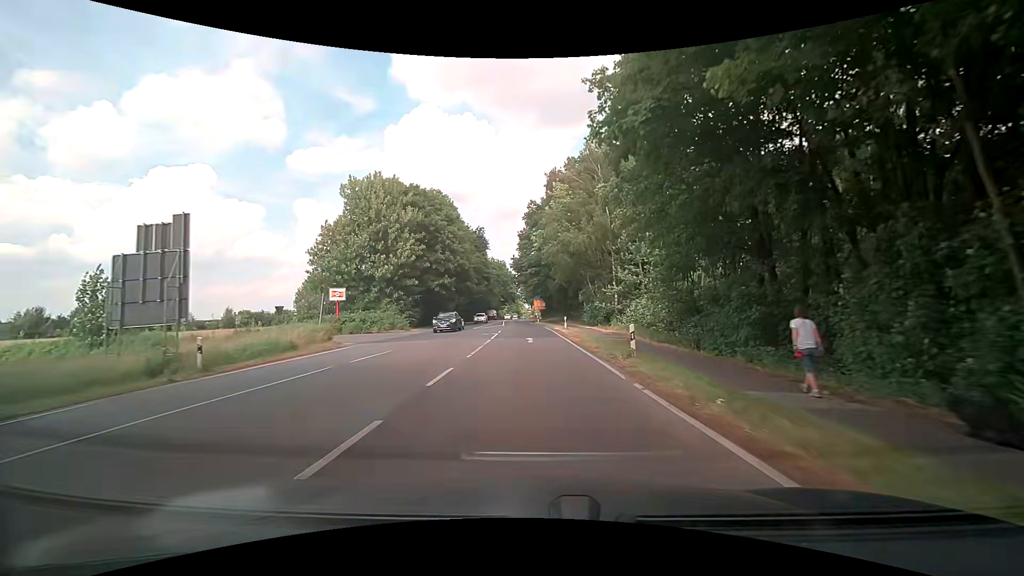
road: secondary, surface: asphalt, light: Day
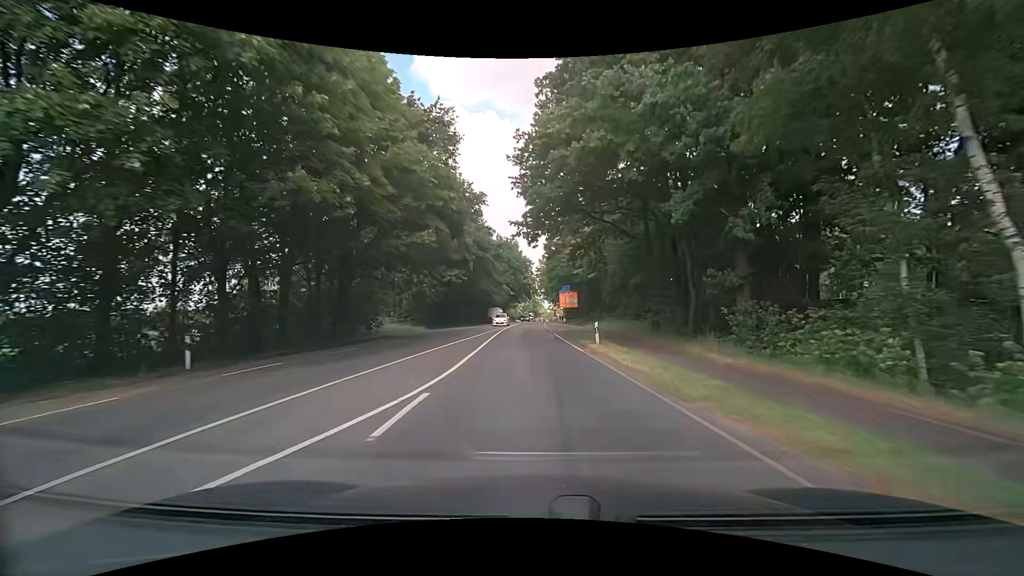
(-1.9, +48.0) m; -3°
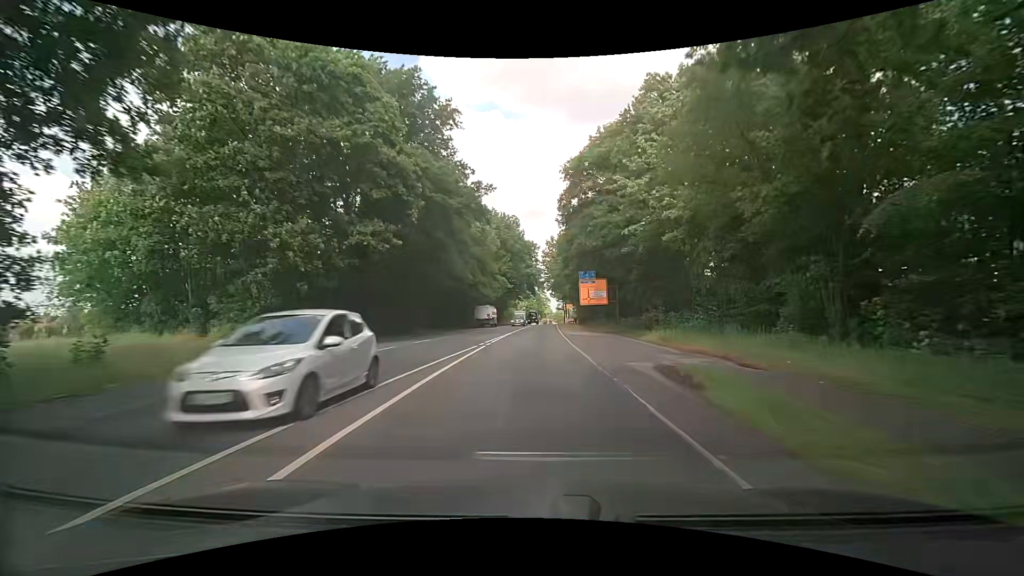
(-0.1, +29.1) m; 0°
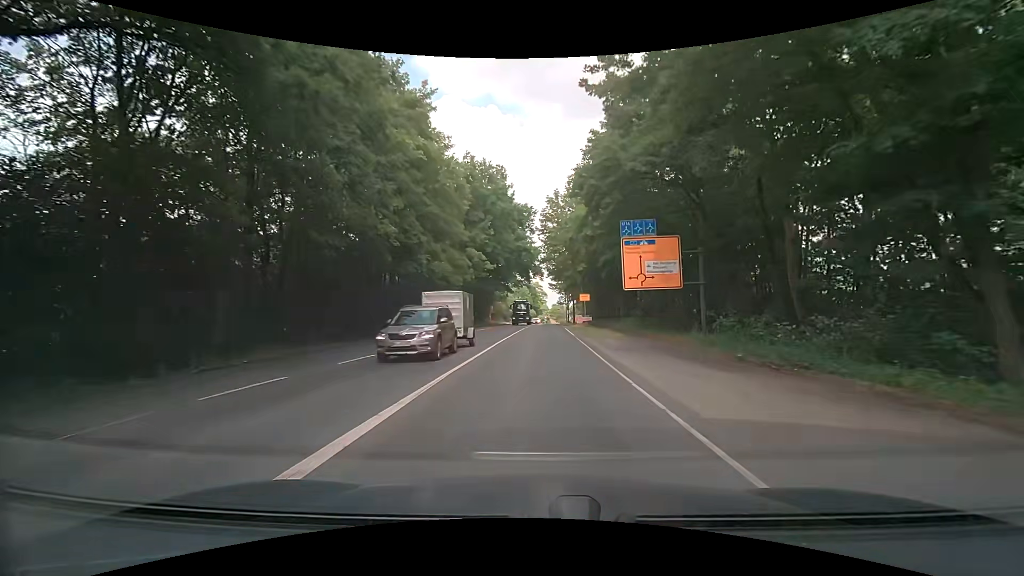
(+0.2, +29.0) m; +1°
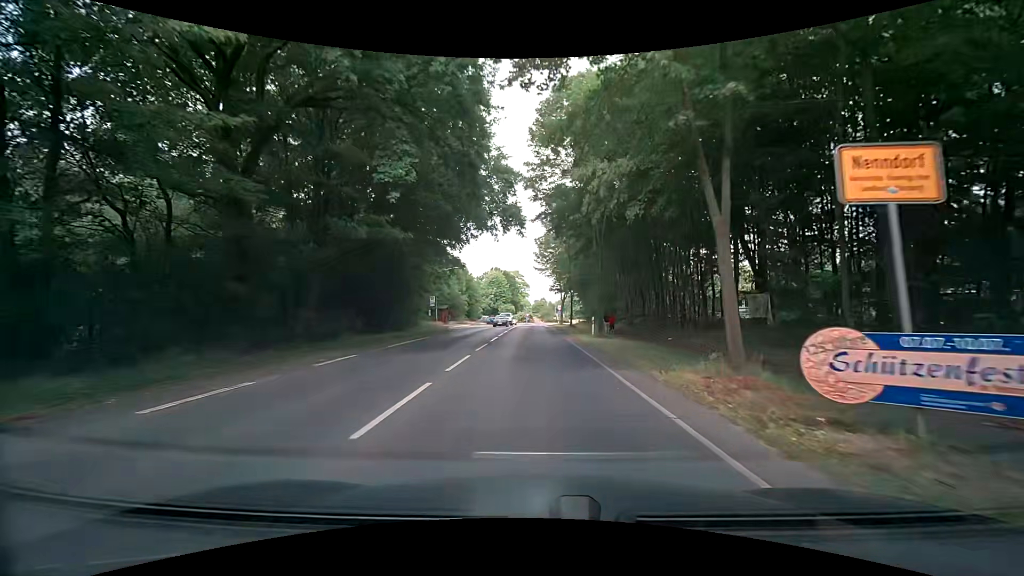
(+0.9, +42.7) m; +2°
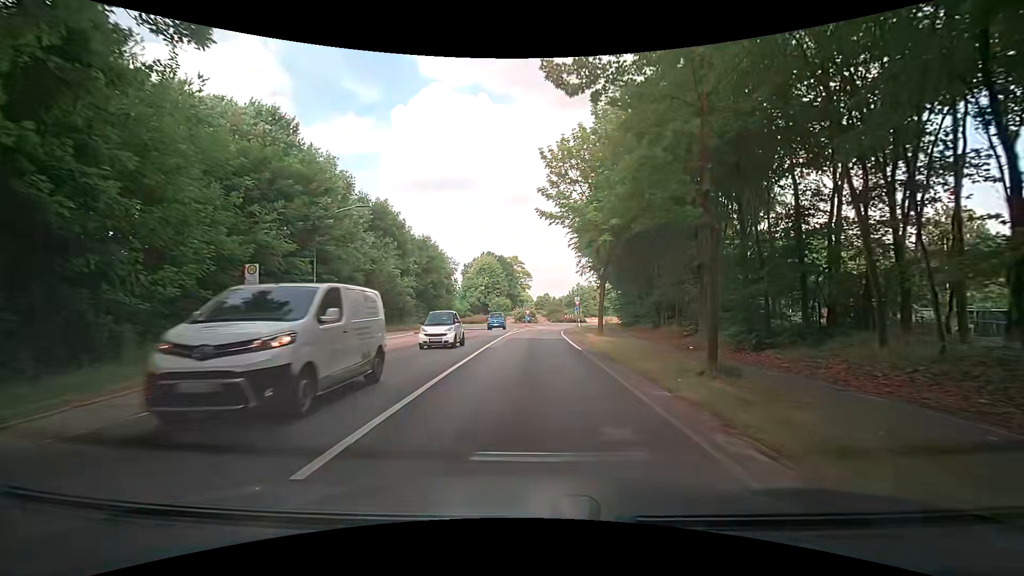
(-0.1, +36.8) m; -1°
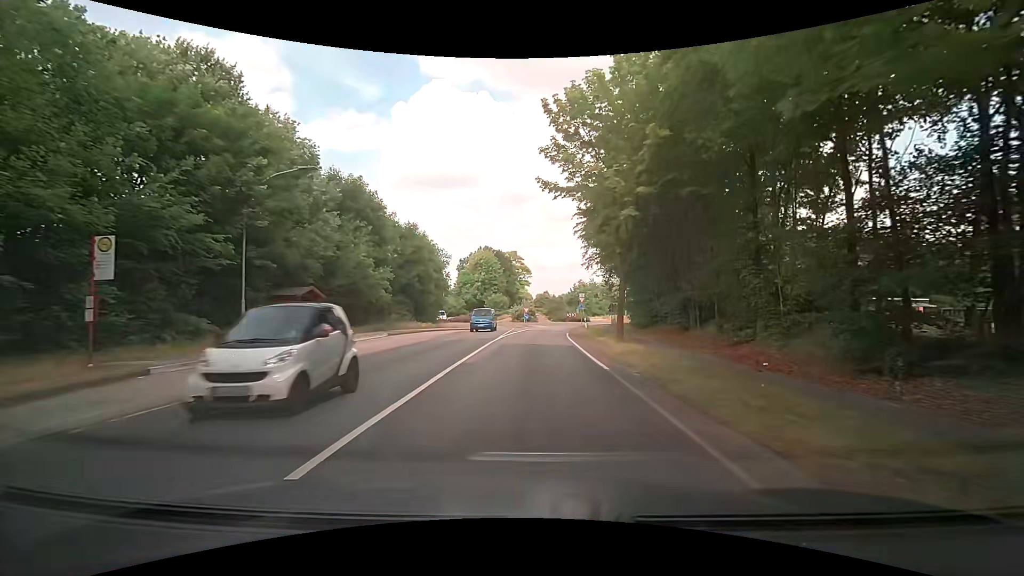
(0.0, +7.0) m; 0°
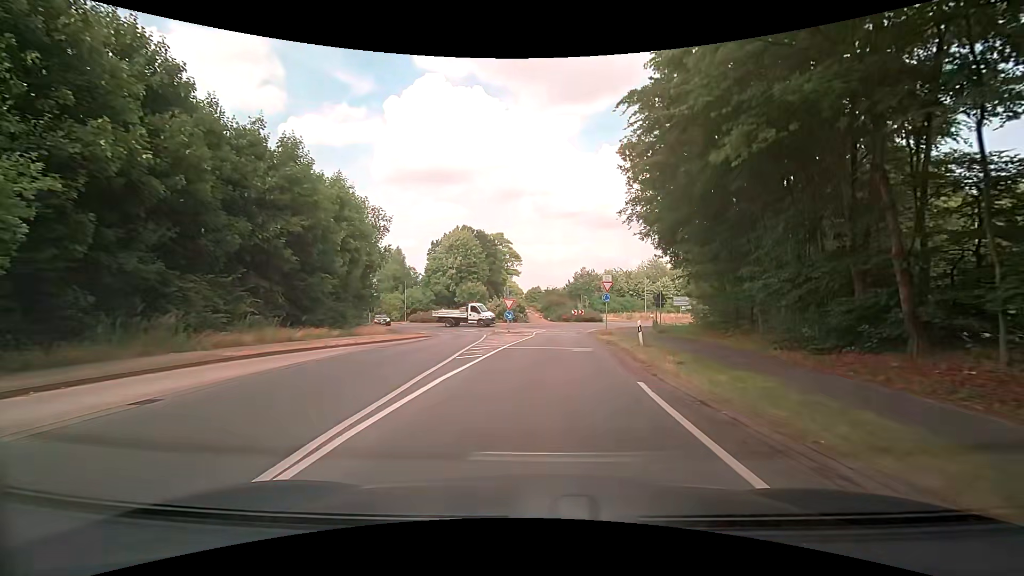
(+0.7, +25.5) m; +2°
